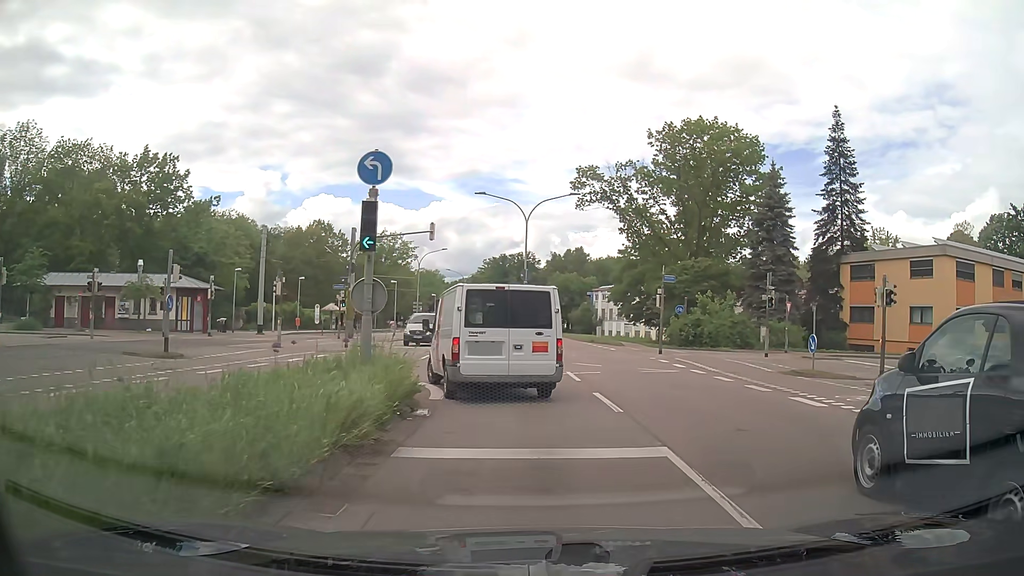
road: secondary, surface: asphalt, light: Day
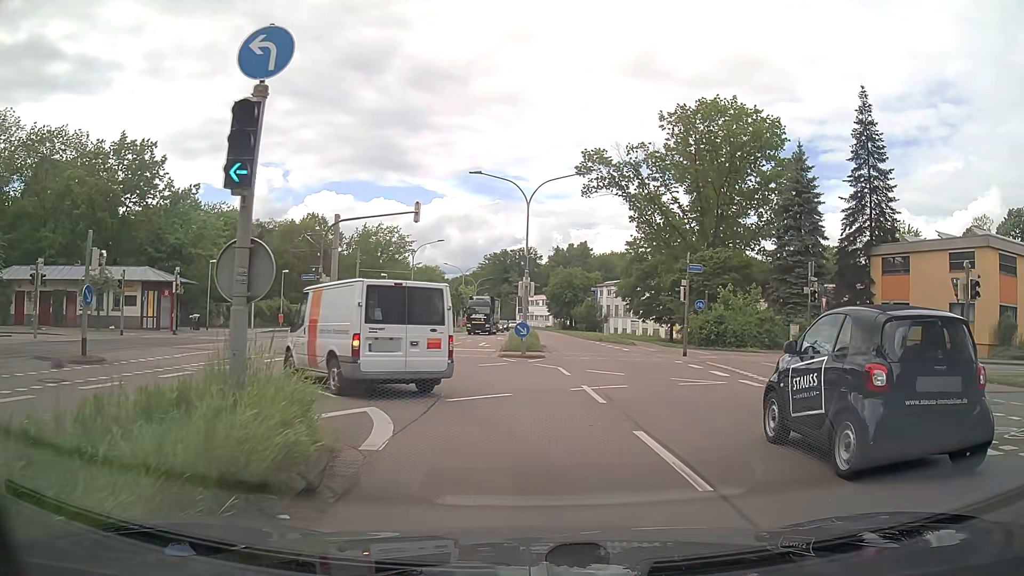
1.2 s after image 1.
(0.0, +5.2) m; -1°
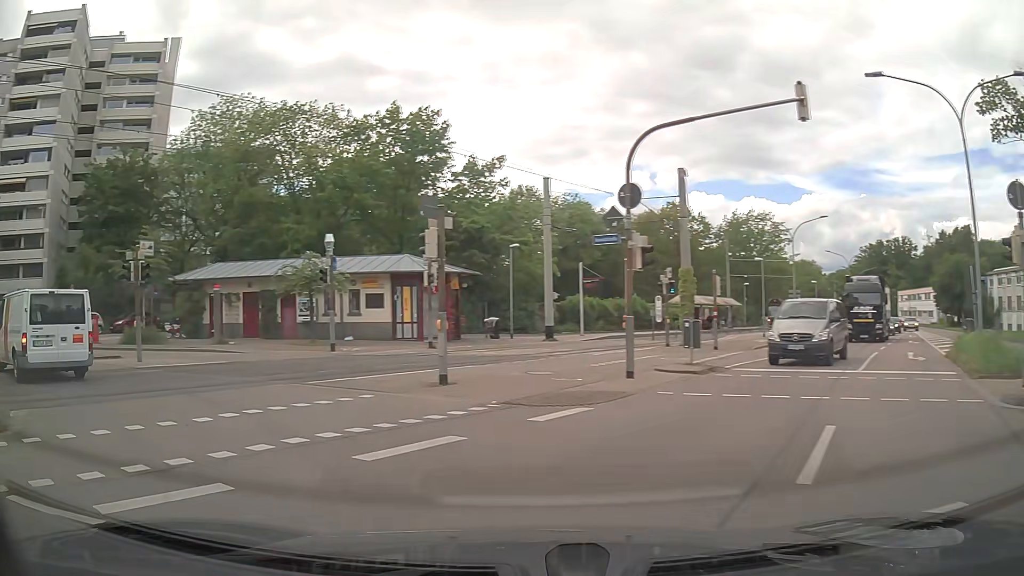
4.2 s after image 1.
(-1.9, +14.8) m; -33°
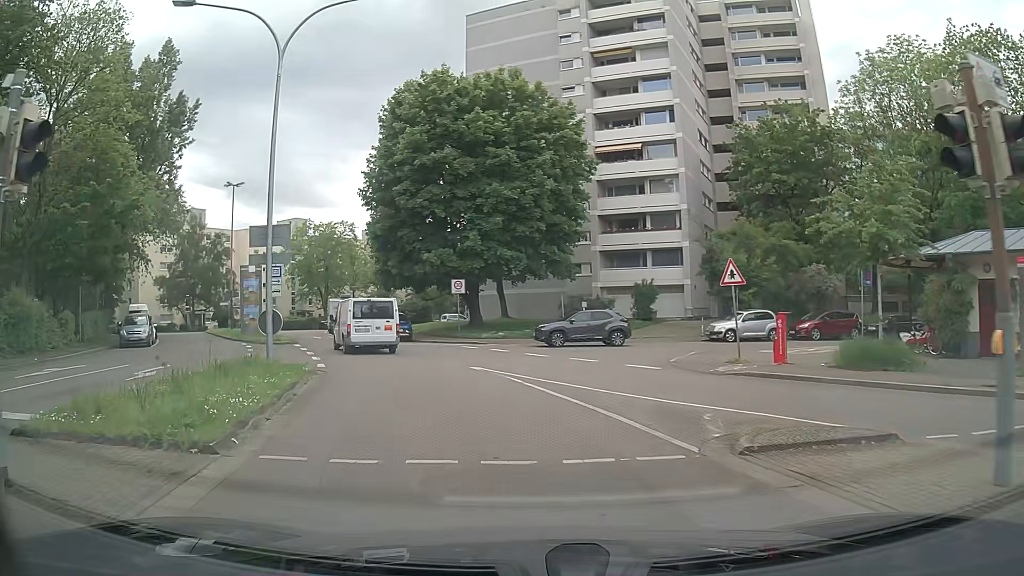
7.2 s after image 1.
(-8.1, +13.0) m; -56°
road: residential
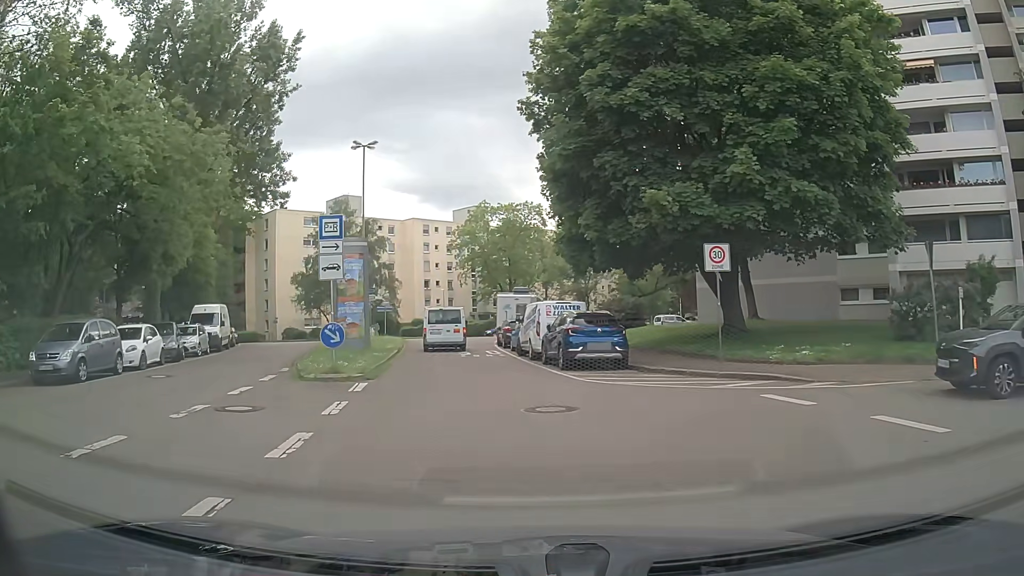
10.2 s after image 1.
(-2.6, +18.3) m; -16°
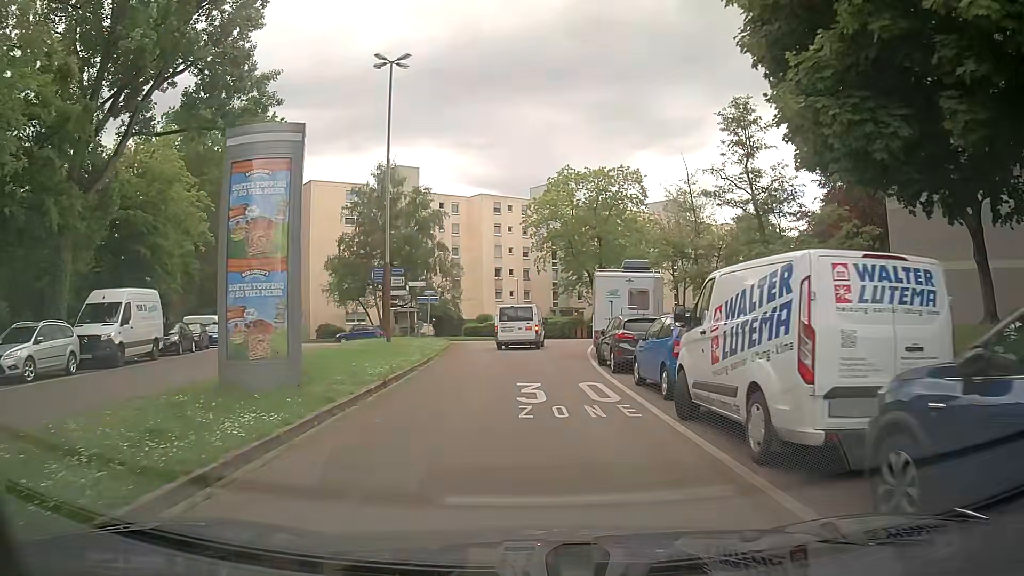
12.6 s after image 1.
(-1.3, +16.7) m; -7°
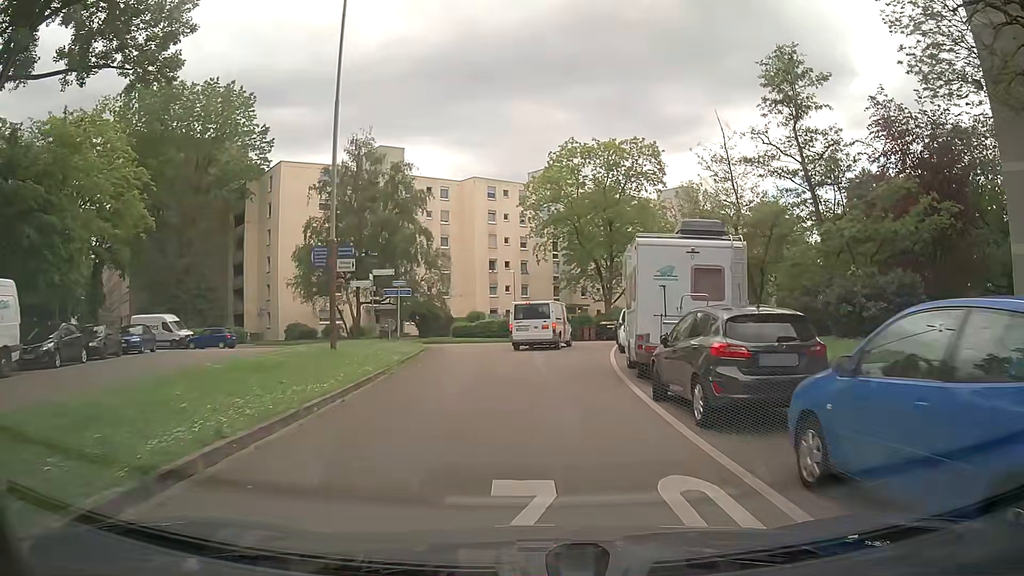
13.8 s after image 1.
(-0.1, +8.9) m; +1°
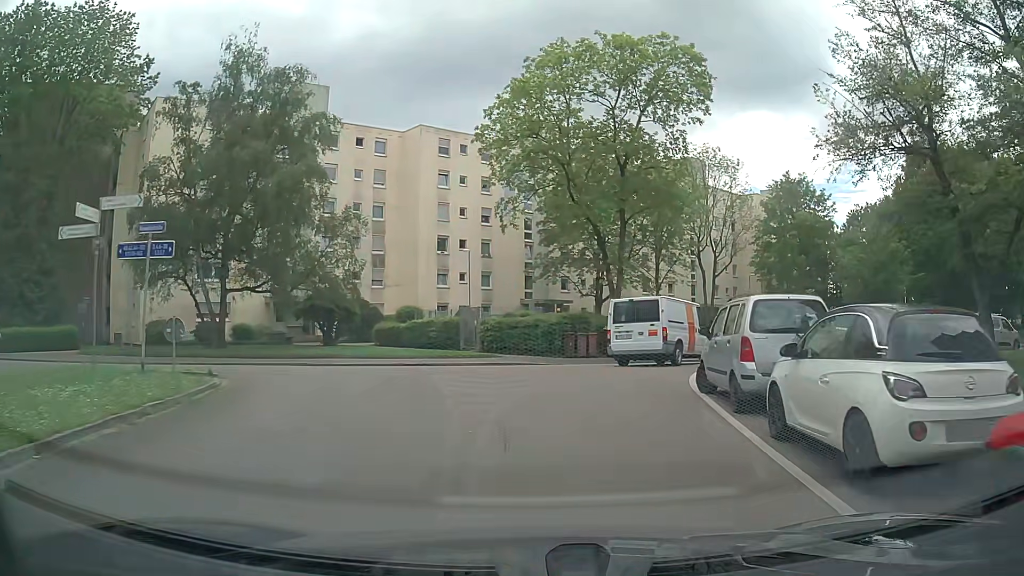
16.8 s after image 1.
(+0.1, +19.7) m; +1°
(0, +10) (+3, +20) (+10, +26) (+19, +29) (+29, +33) (+38, +37) (+47, +42) (+55, +47) (+63, +54) (+70, +60) m
